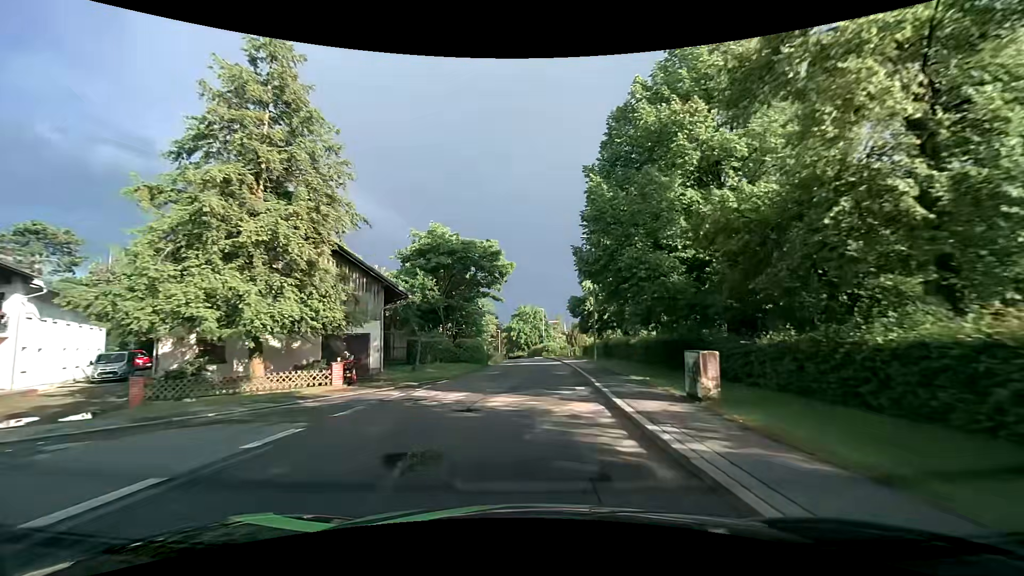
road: residential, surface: asphalt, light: Day
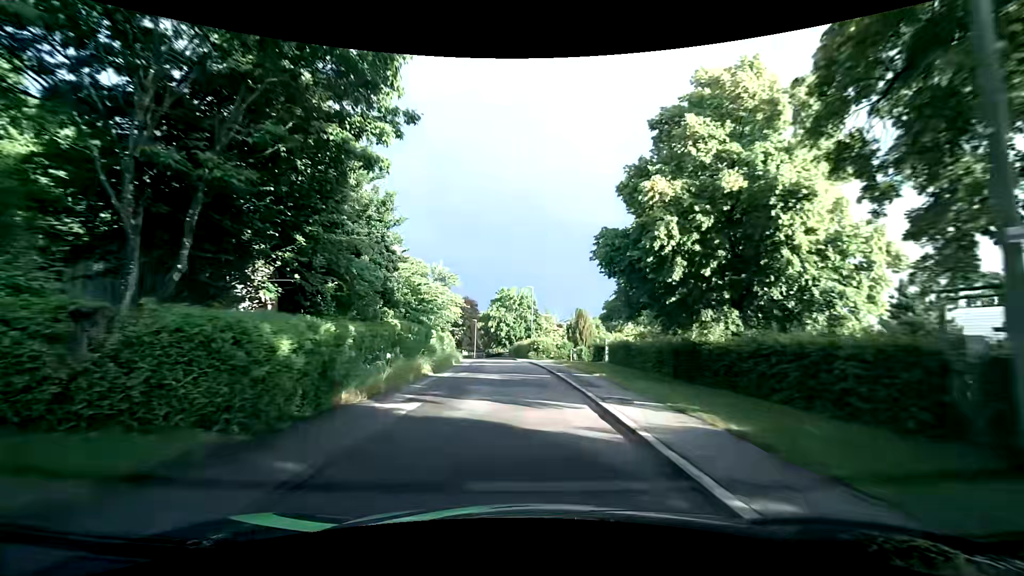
(+0.9, +27.2) m; +2°
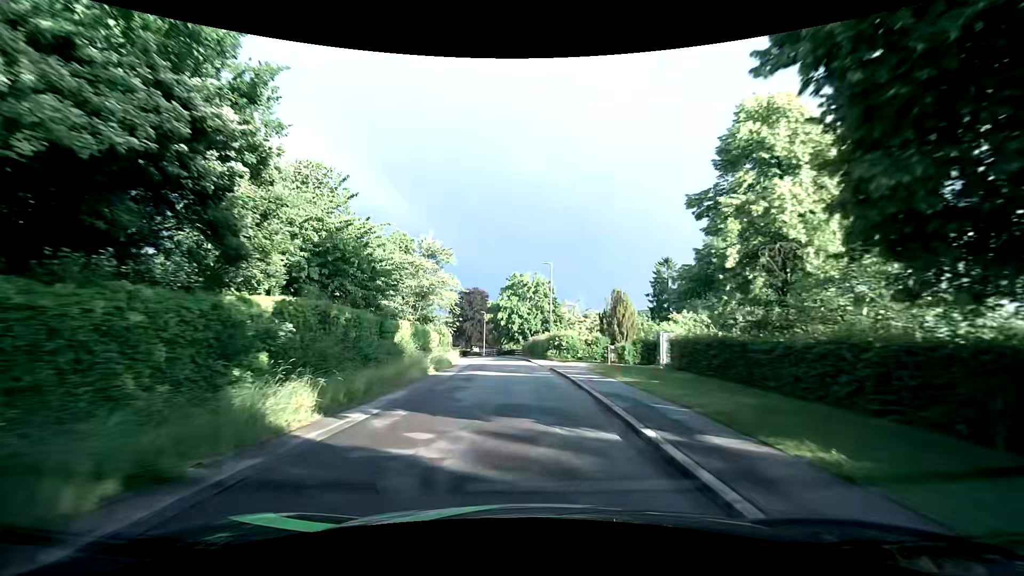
(-0.1, +13.5) m; -2°
(0, +10) (0, +20) (-1, +30) (-2, +40) (-3, +50) (-4, +60) (-6, +70) (-9, +79) (-11, +89) (-14, +99) m
